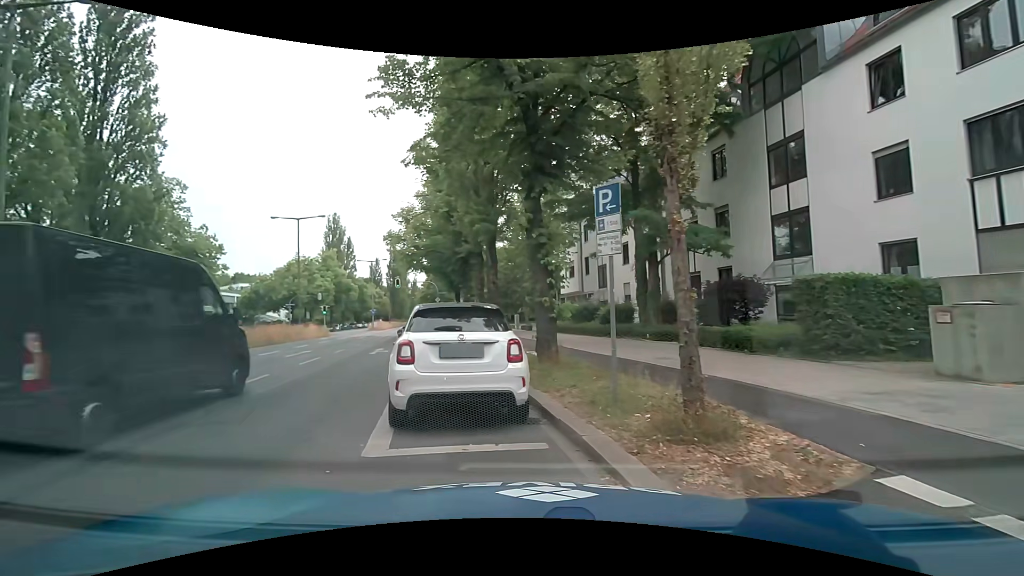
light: Day
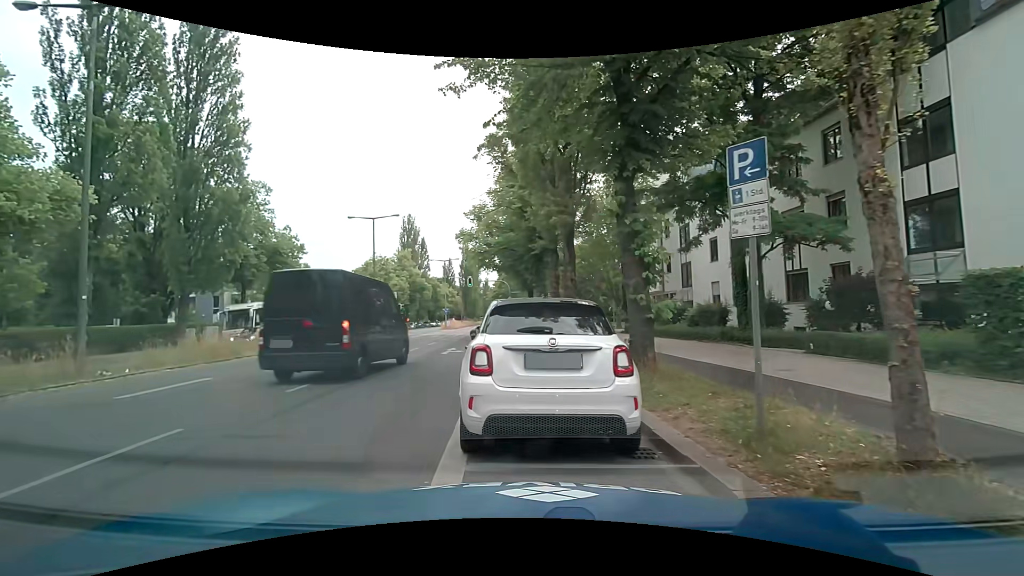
(-0.1, +1.4) m; -8°
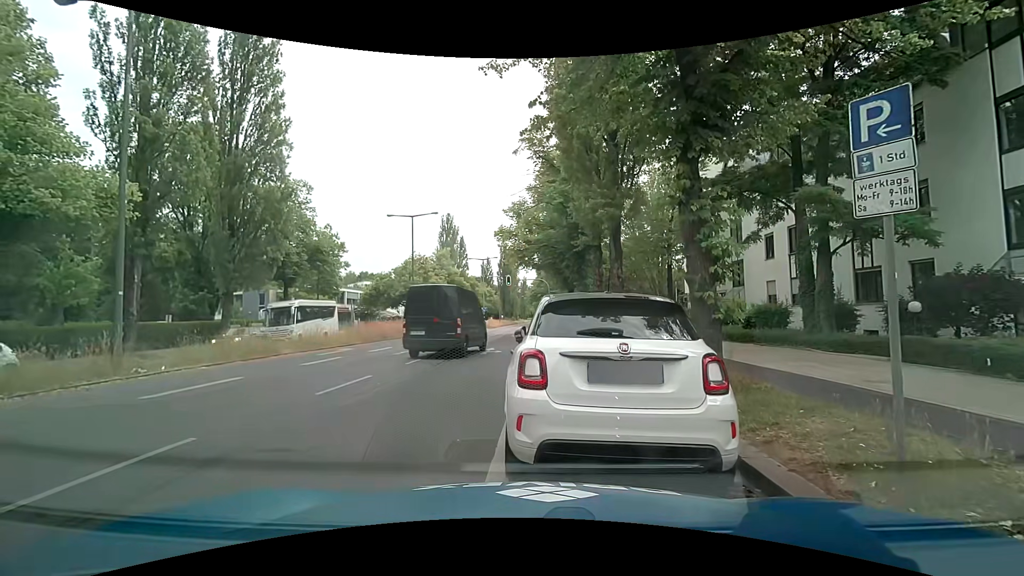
(0.0, +0.8) m; -2°
